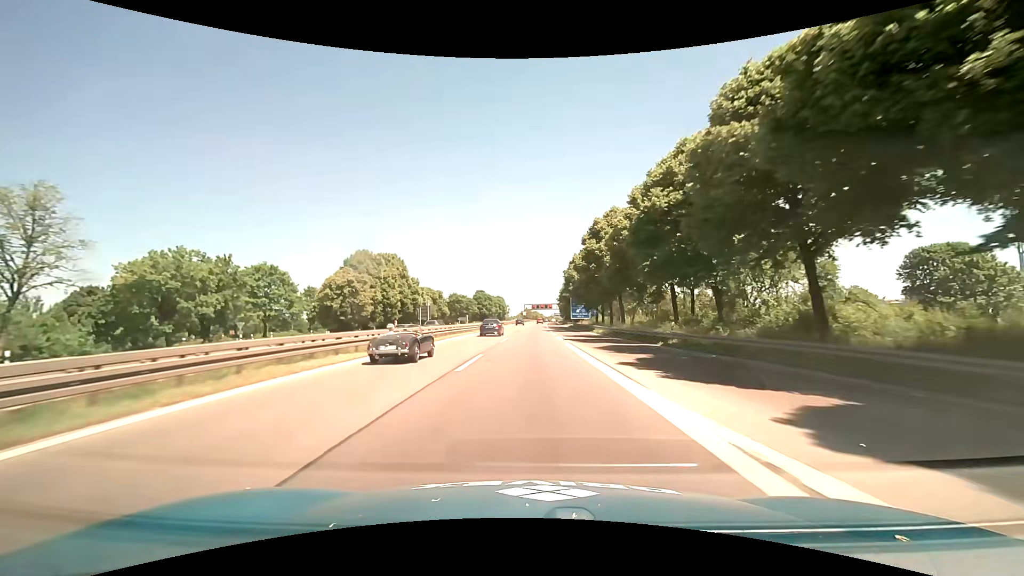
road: motorway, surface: asphalt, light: Day
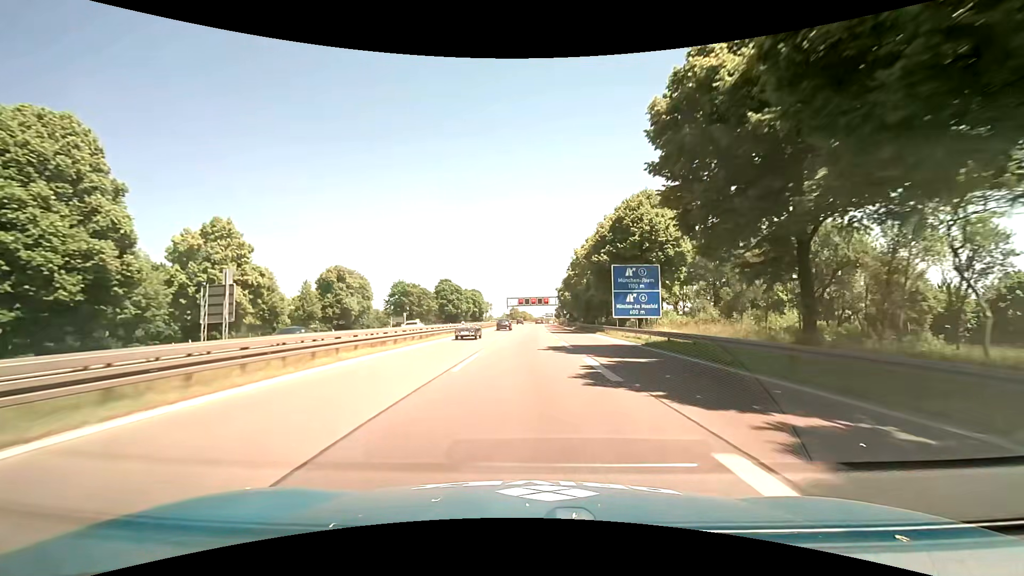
(+0.5, +71.9) m; +1°
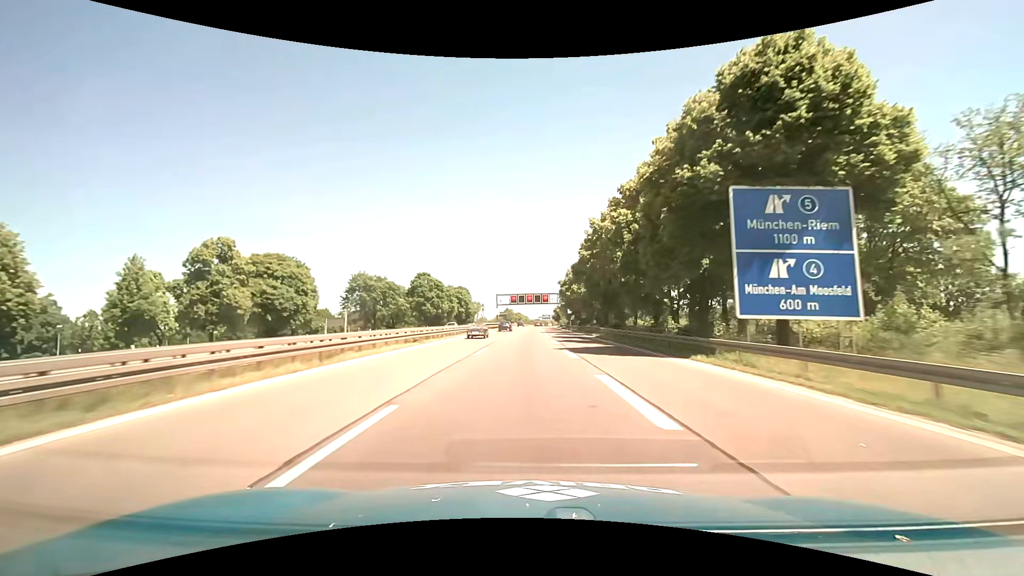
(+0.1, +29.0) m; 0°
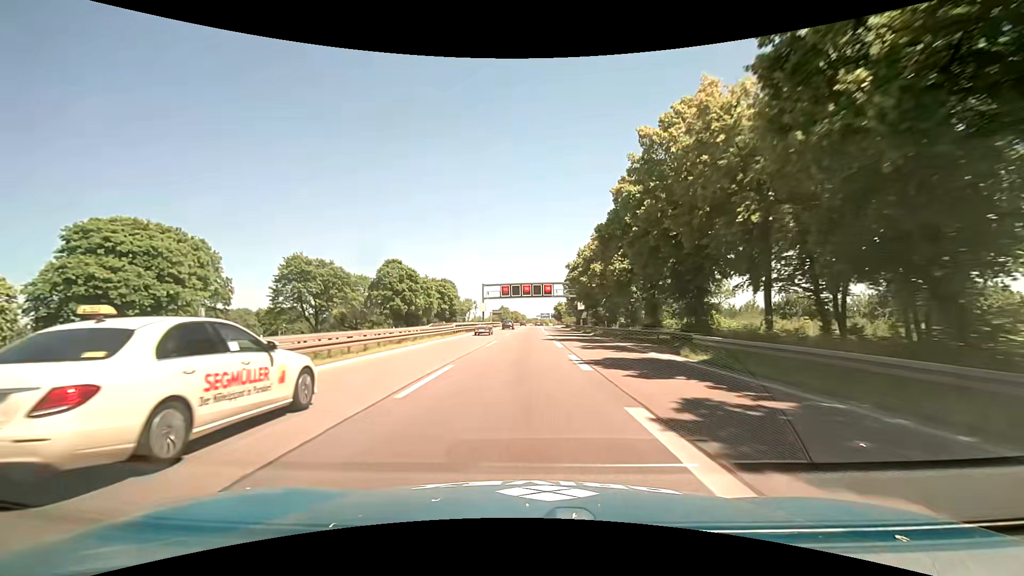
(+0.2, +29.1) m; 0°
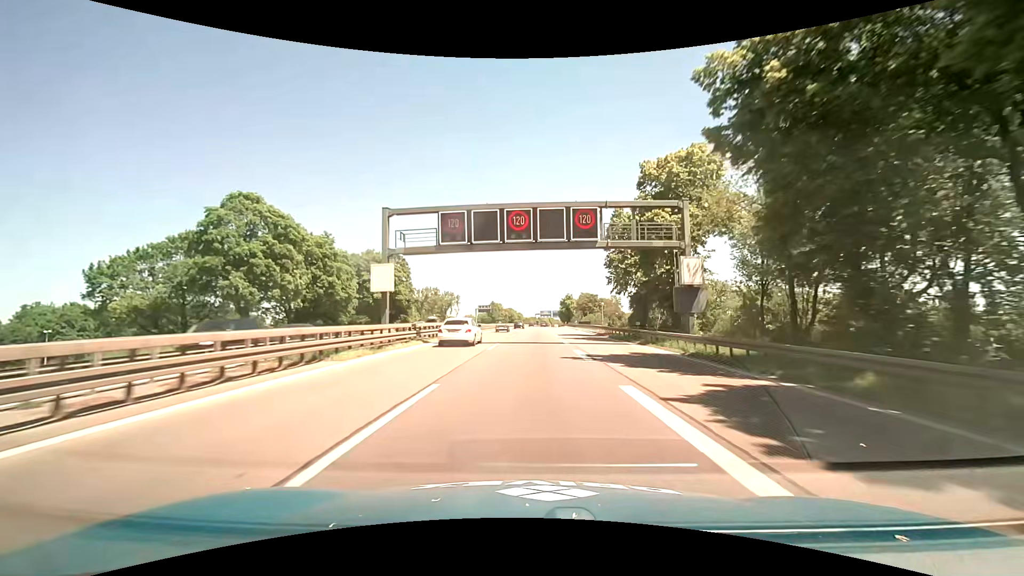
(-0.1, +58.4) m; 0°
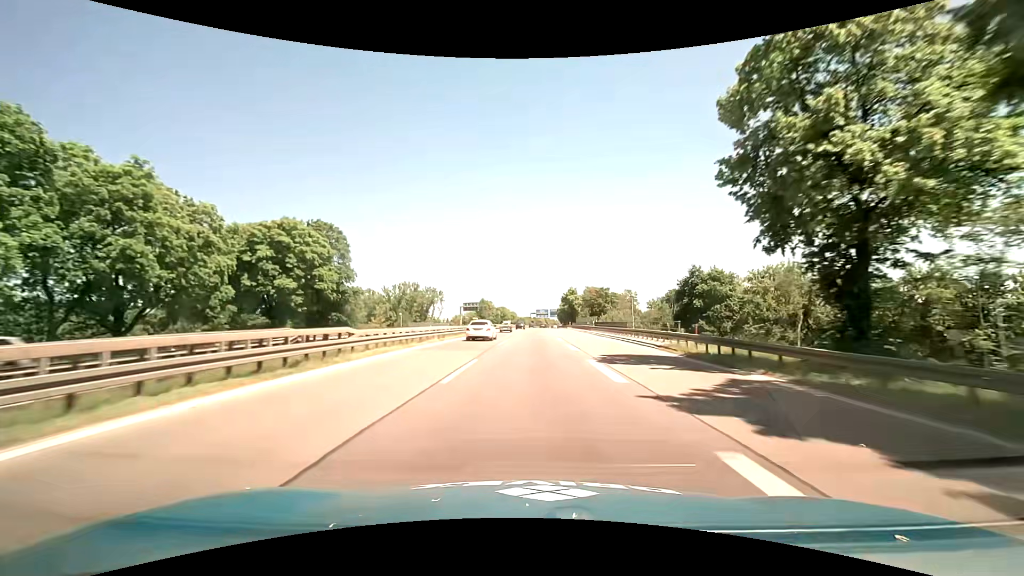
(0.0, +29.3) m; 0°
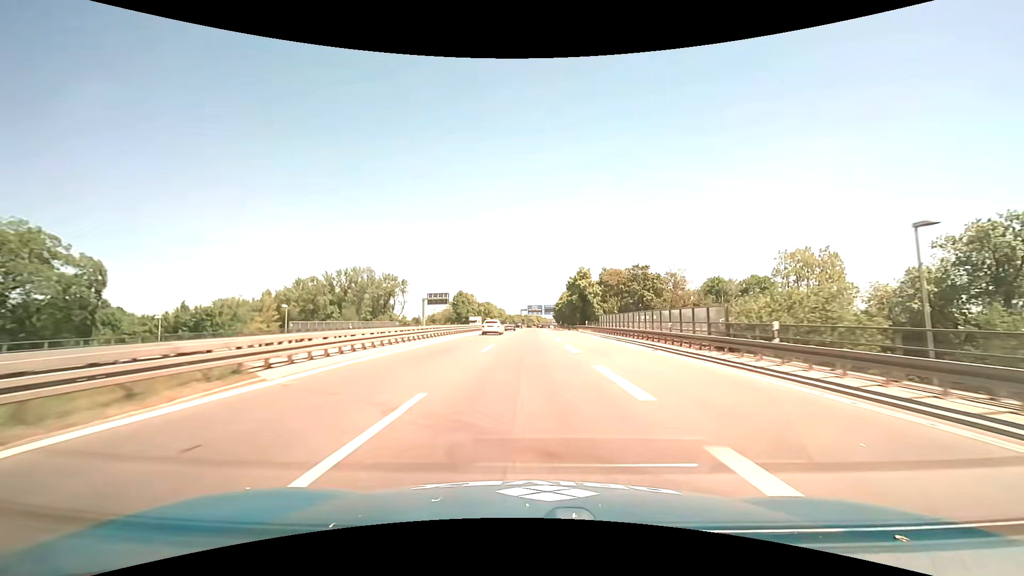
(+0.6, +44.1) m; +1°
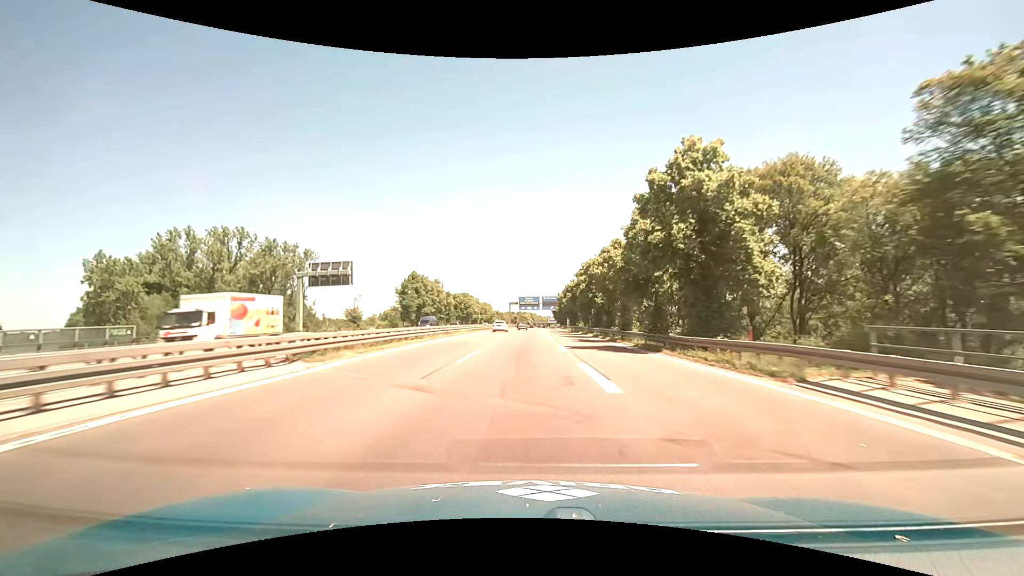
(+0.6, +59.5) m; +1°
(0, +10) (0, +20) (0, +30) (0, +40) (0, +50) (0, +60) (0, +70) (0, +80) (+1, +90) (+1, +100) m
